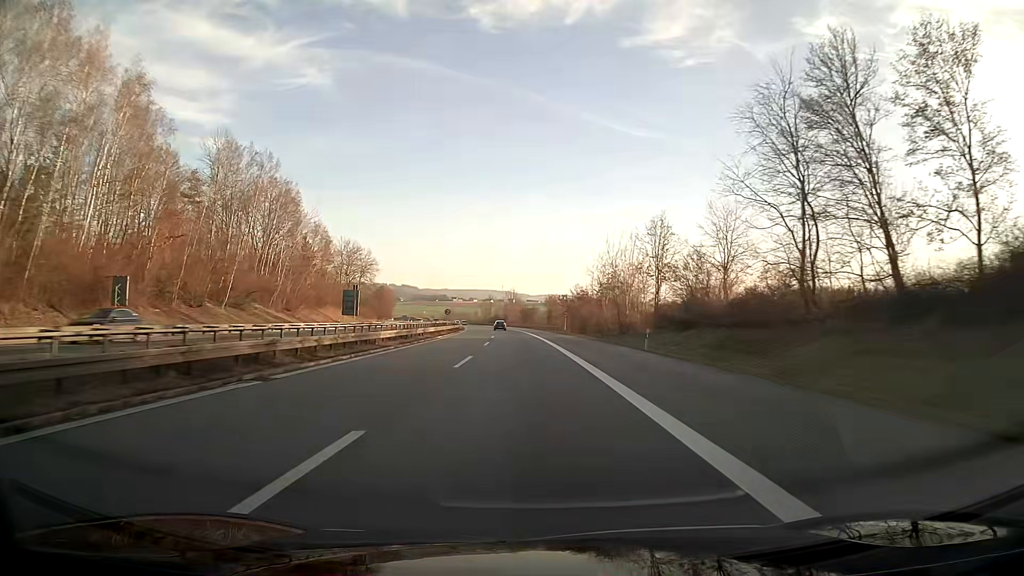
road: motorway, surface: asphalt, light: Day
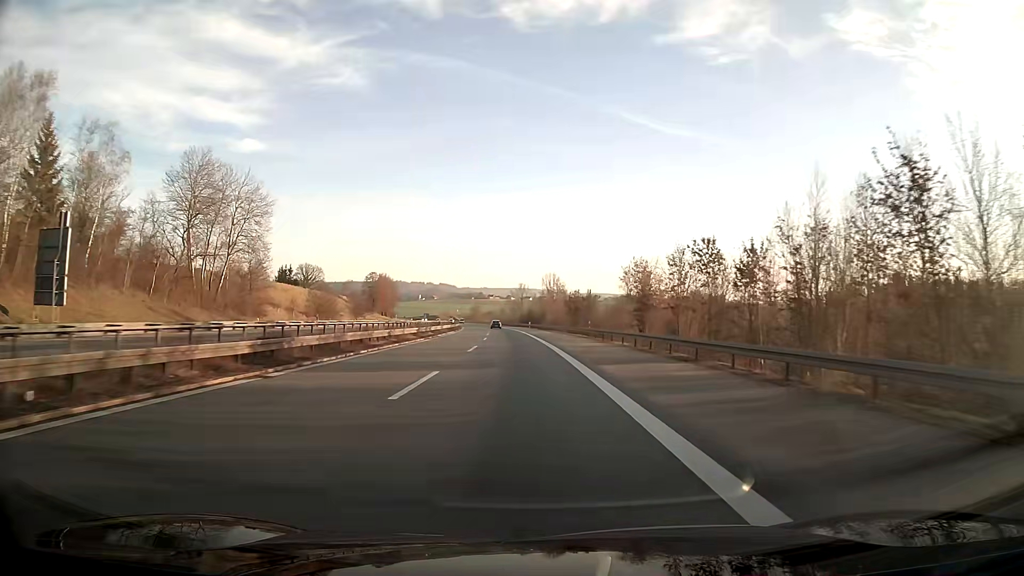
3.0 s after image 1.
(-2.4, +80.1) m; -4°
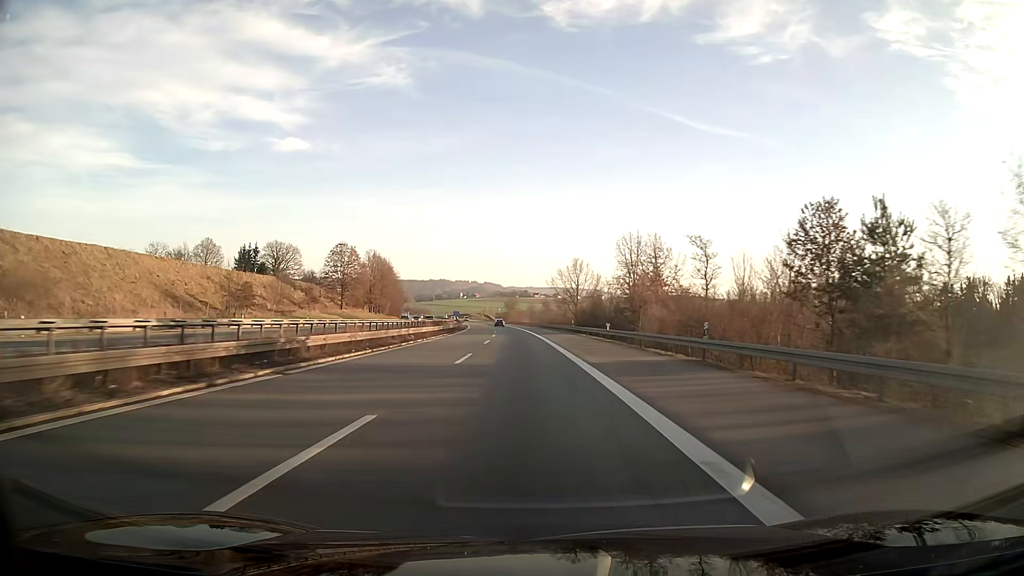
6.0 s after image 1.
(-2.8, +80.1) m; -4°
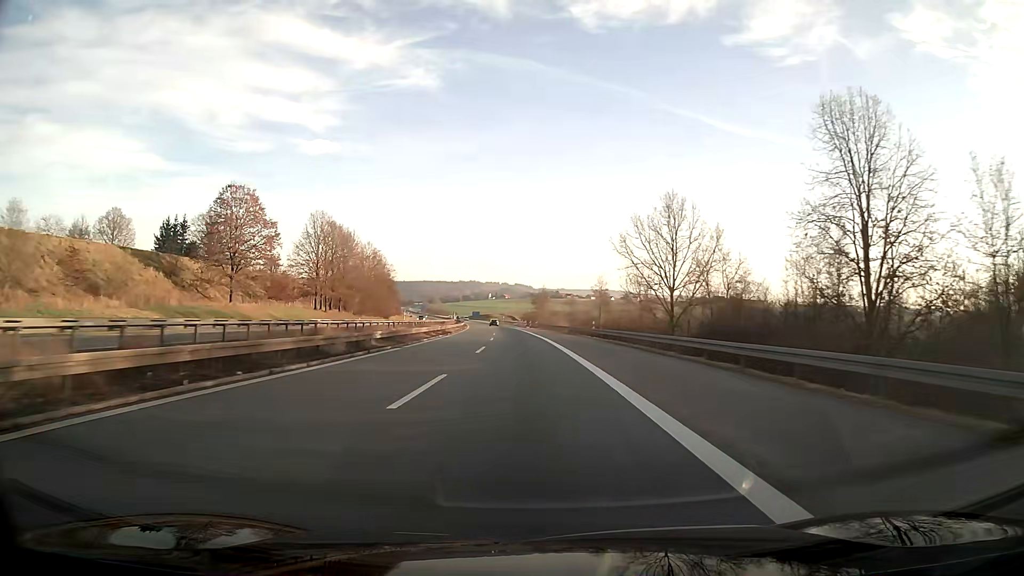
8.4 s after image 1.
(-1.4, +64.1) m; -3°
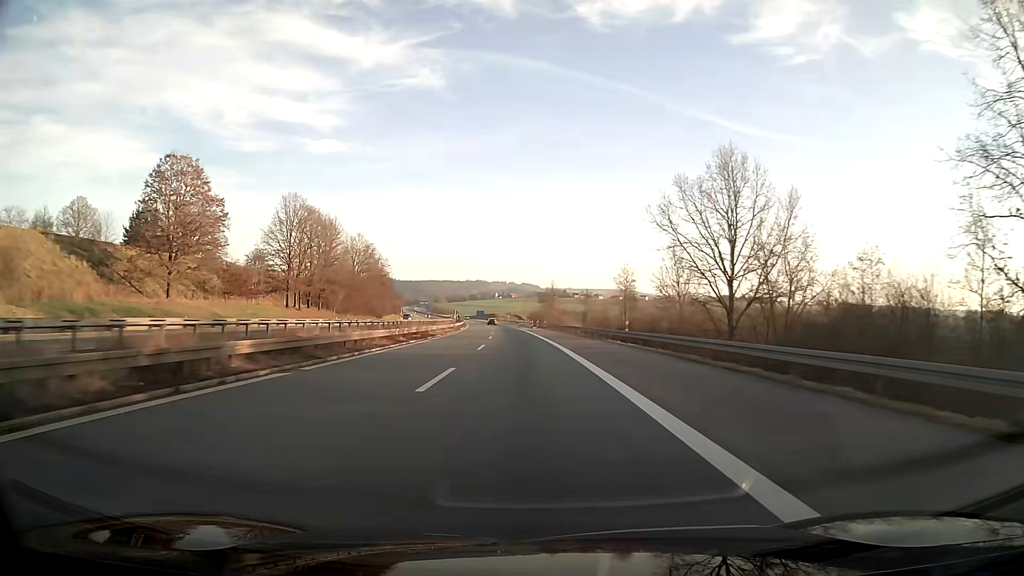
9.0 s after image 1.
(-0.1, +16.0) m; -1°
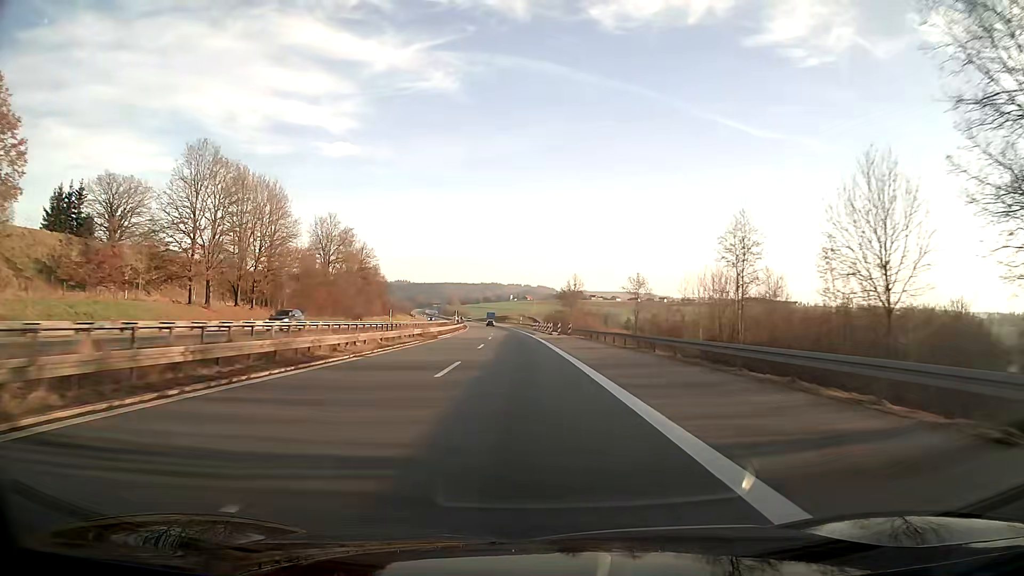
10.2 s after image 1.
(-0.4, +32.2) m; -1°
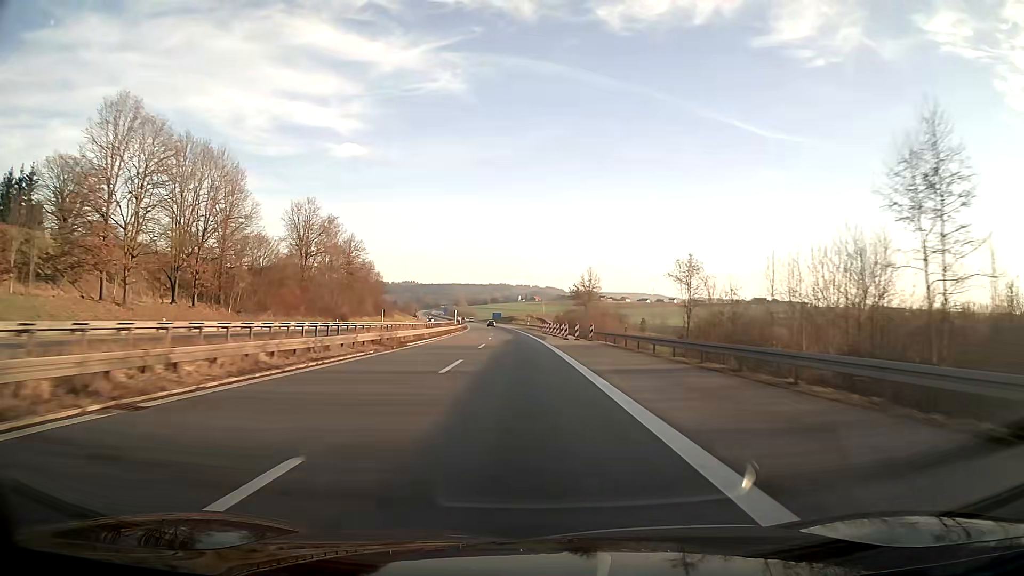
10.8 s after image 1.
(-0.1, +16.3) m; -1°
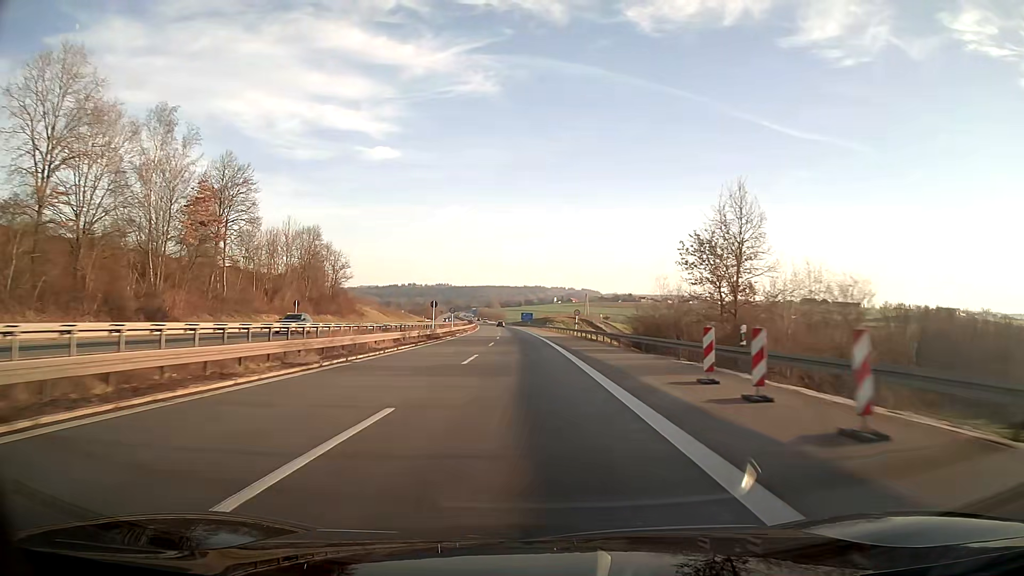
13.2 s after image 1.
(-1.7, +67.9) m; -3°
